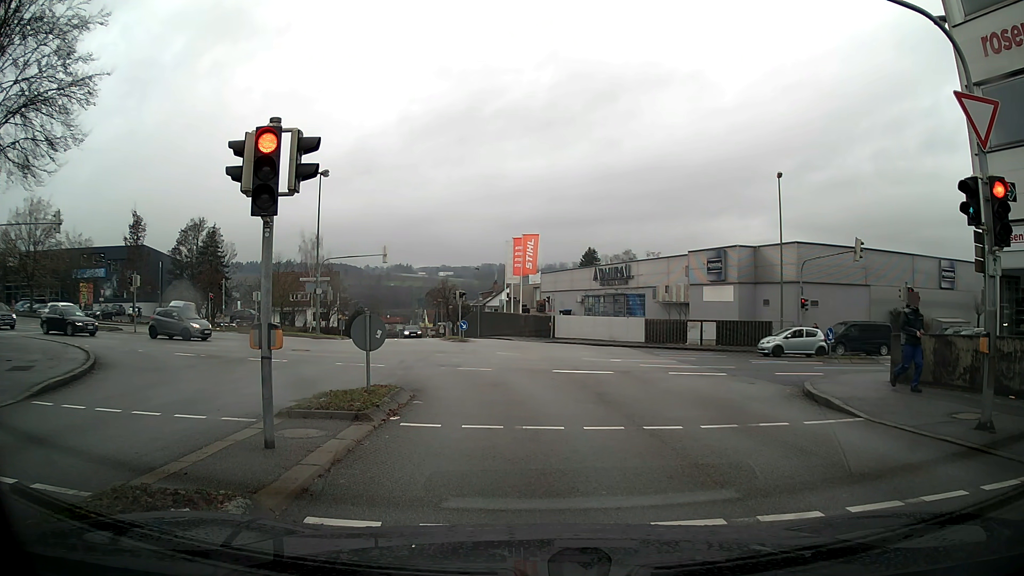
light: Day
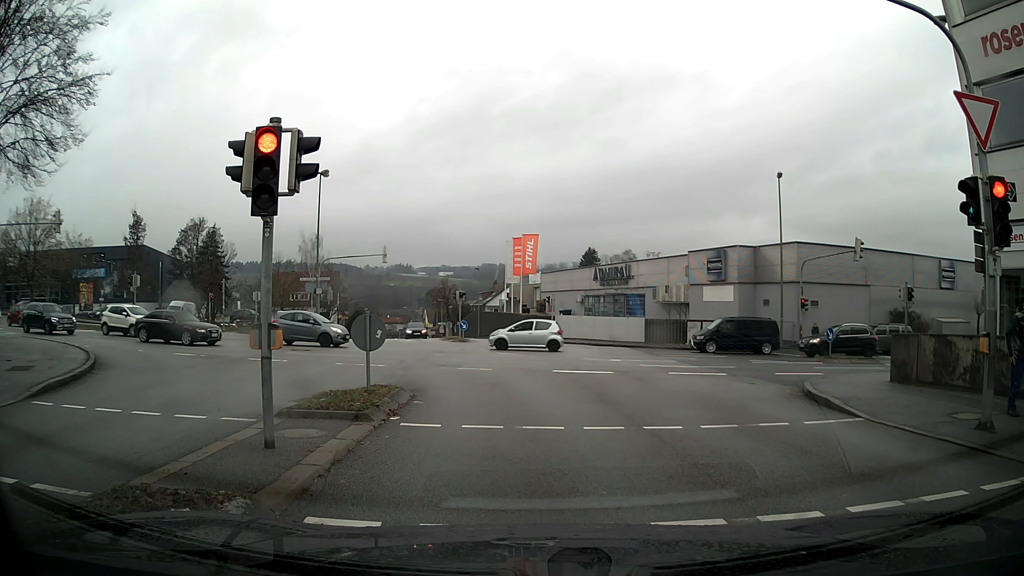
(0.0, 0.0) m; 0°
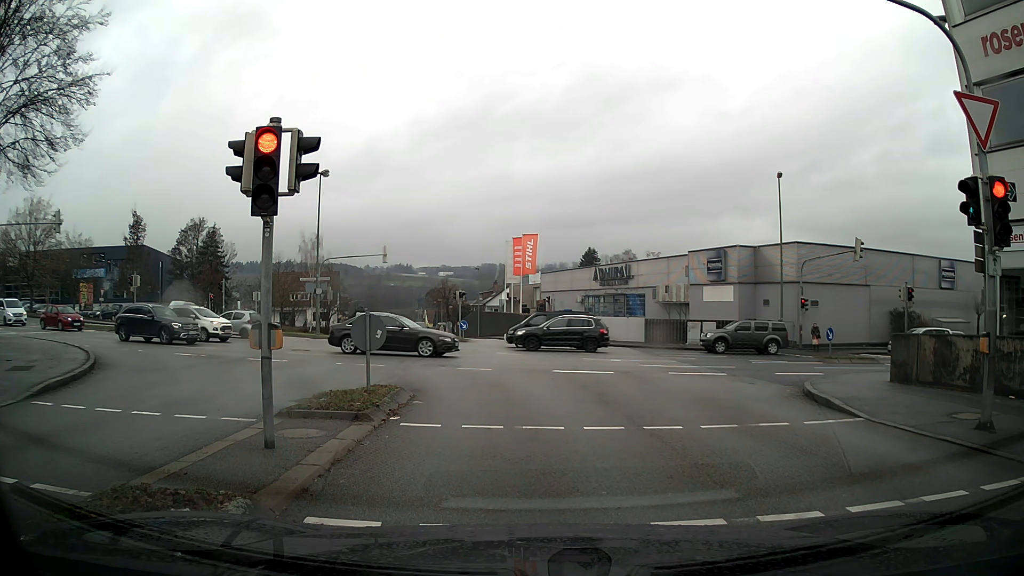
(0.0, 0.0) m; 0°
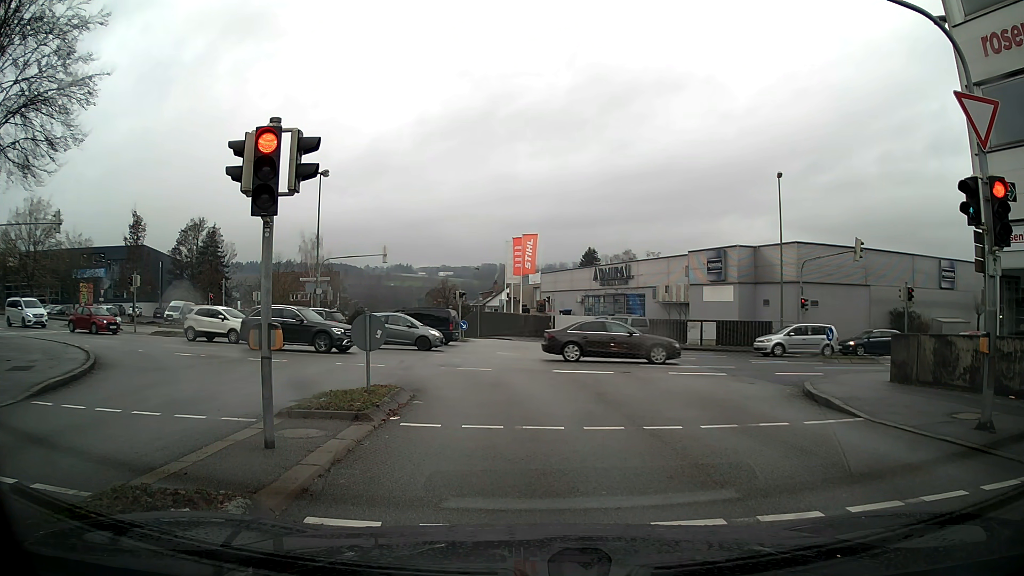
(0.0, 0.0) m; 0°
